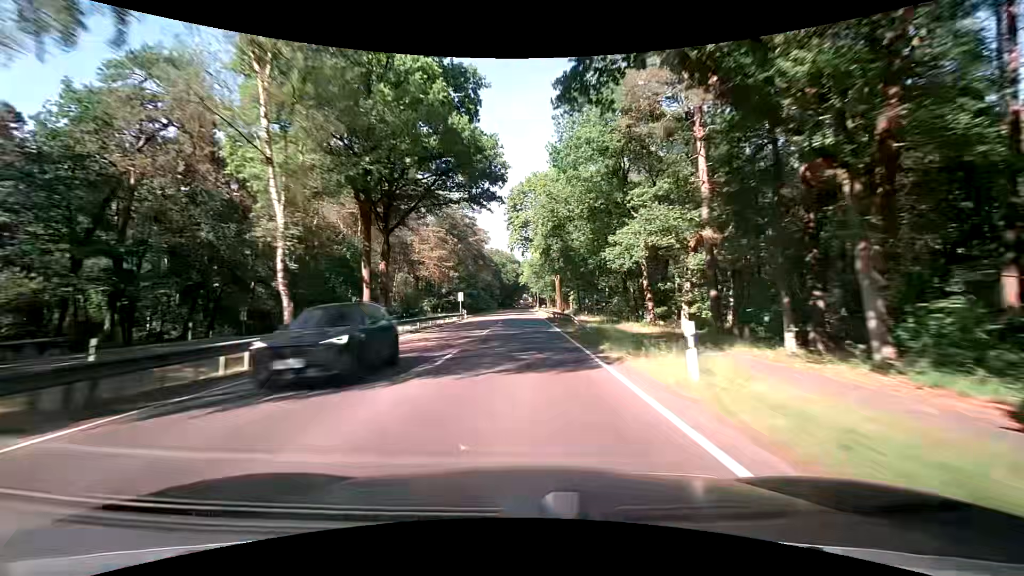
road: primary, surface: asphalt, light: Day
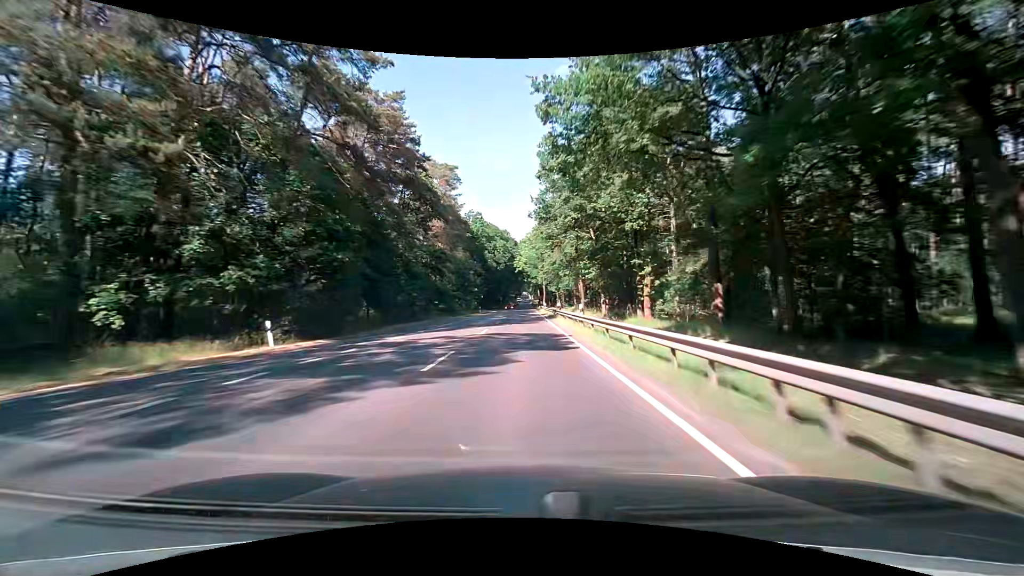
(+0.1, +62.2) m; 0°
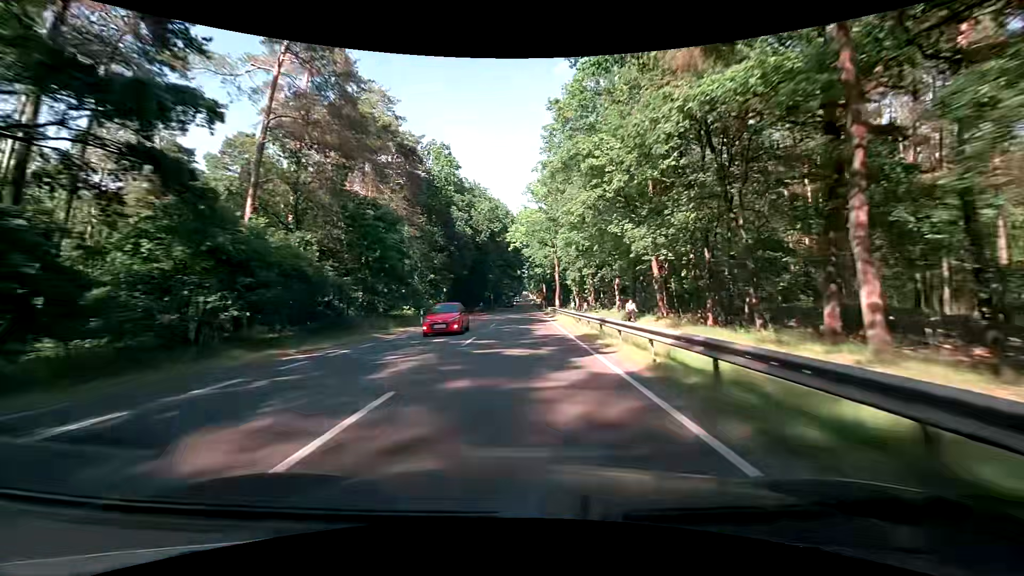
(+0.1, +42.9) m; 0°
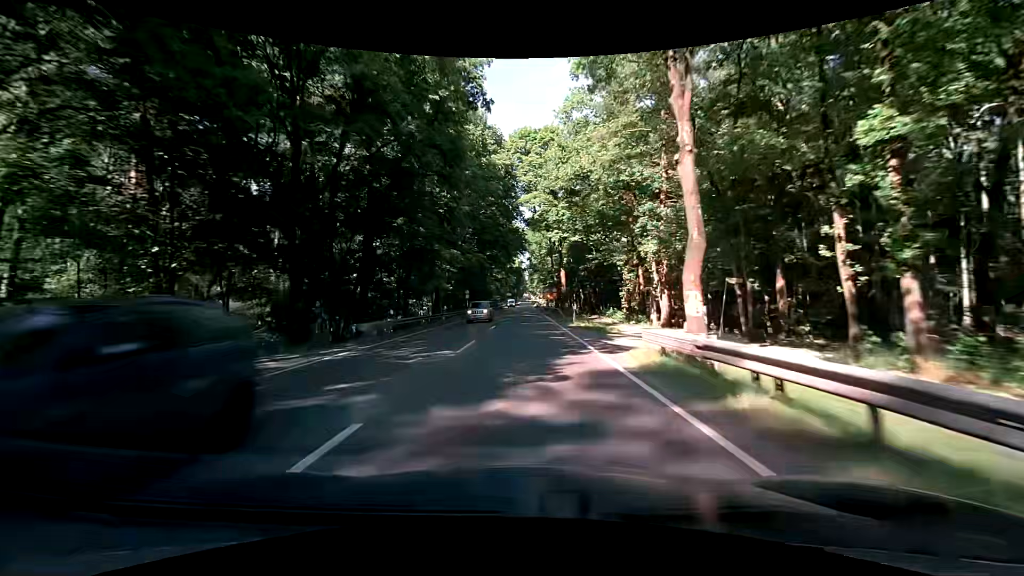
(-0.4, +50.2) m; 0°
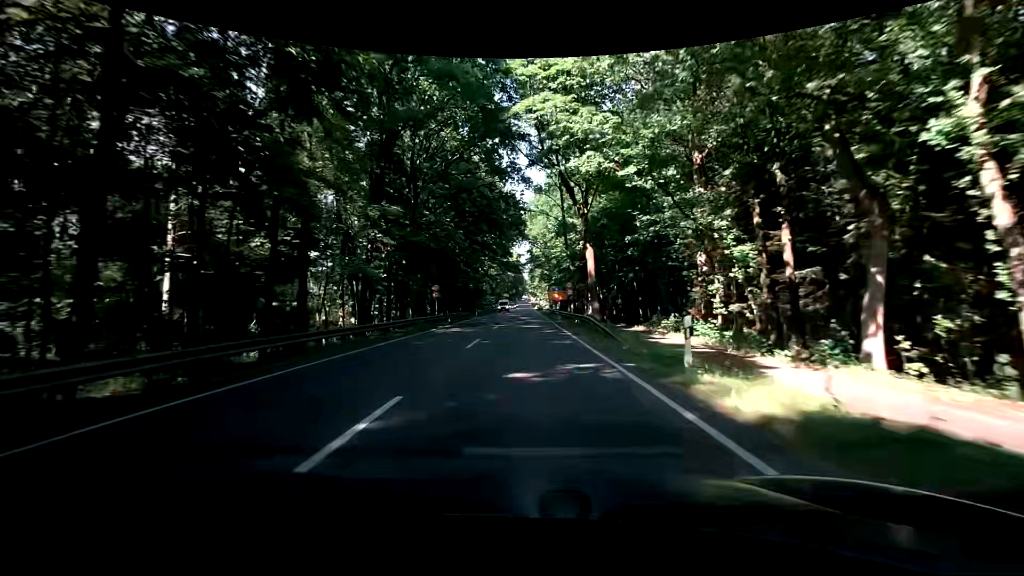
(-0.1, +22.6) m; 0°
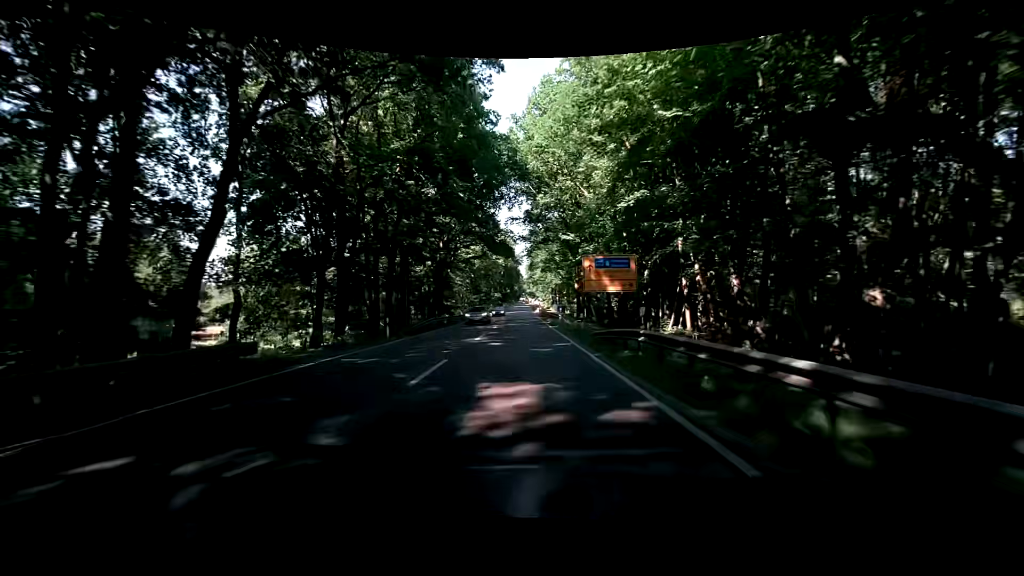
(-0.2, +43.5) m; 0°
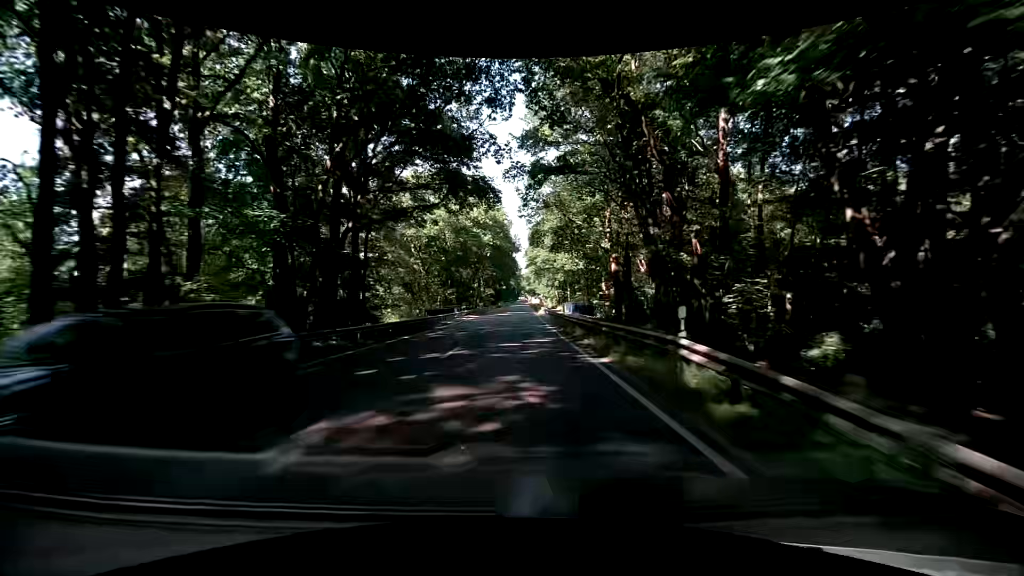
(-0.2, +32.3) m; -1°
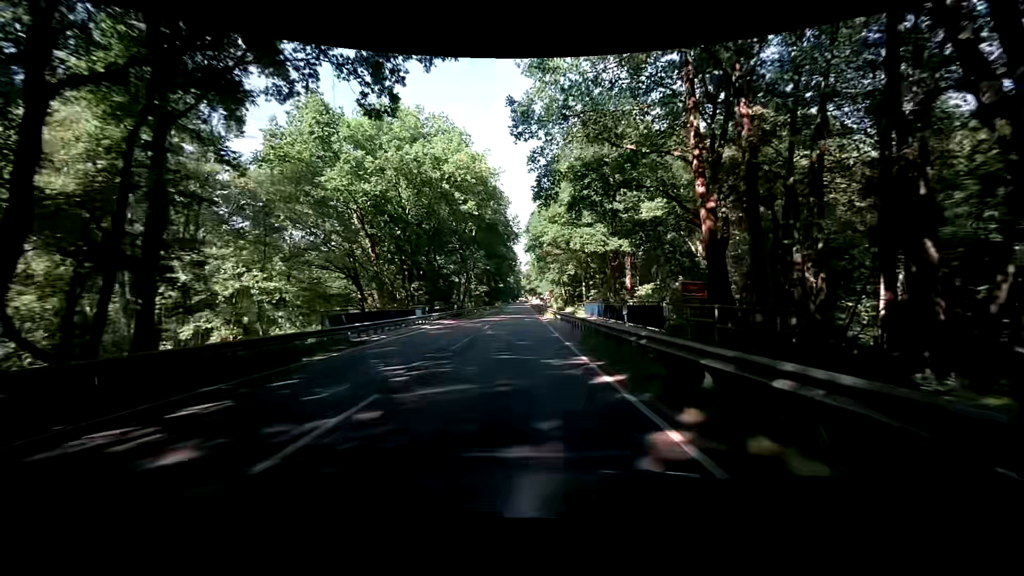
(+0.4, +21.6) m; +1°
(0, +10) (0, +20) (0, +30) (0, +40) (0, +50) (-1, +60) (-1, +70) (-1, +80) (-1, +90) (-1, +100) m
